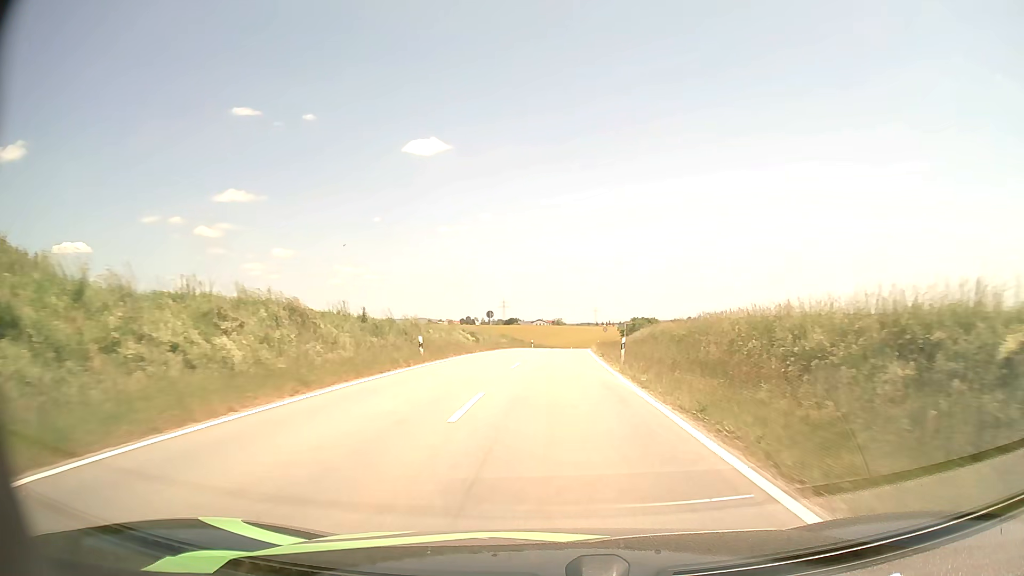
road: tertiary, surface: asphalt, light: Day
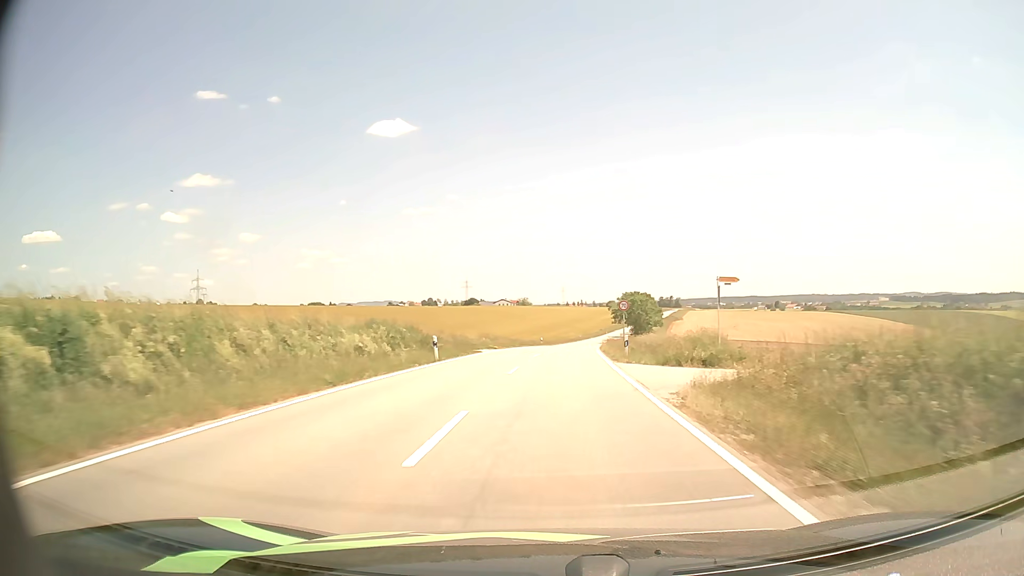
(+1.5, +52.4) m; +3°
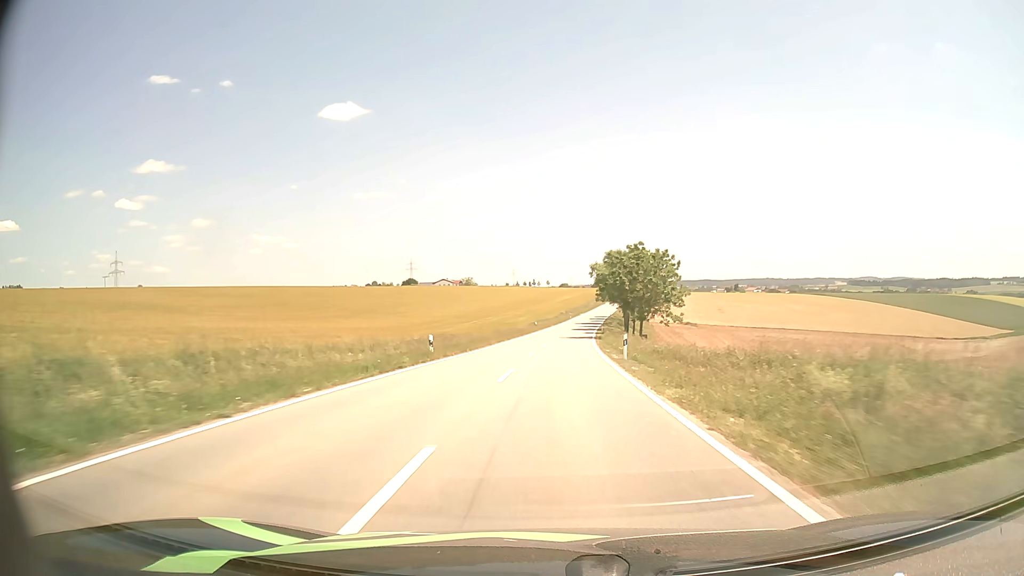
(+1.9, +52.4) m; +4°
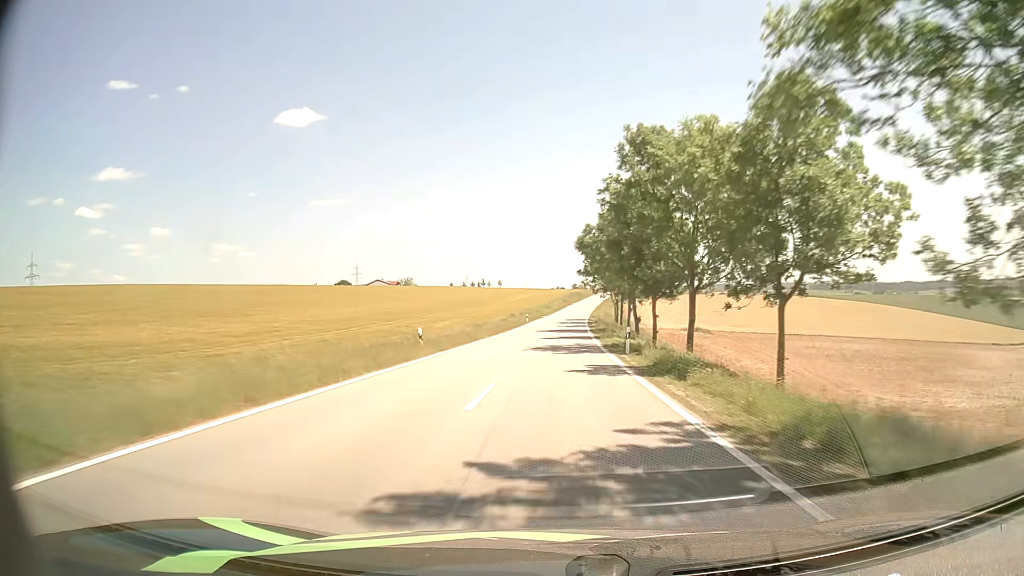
(+1.7, +54.5) m; +4°
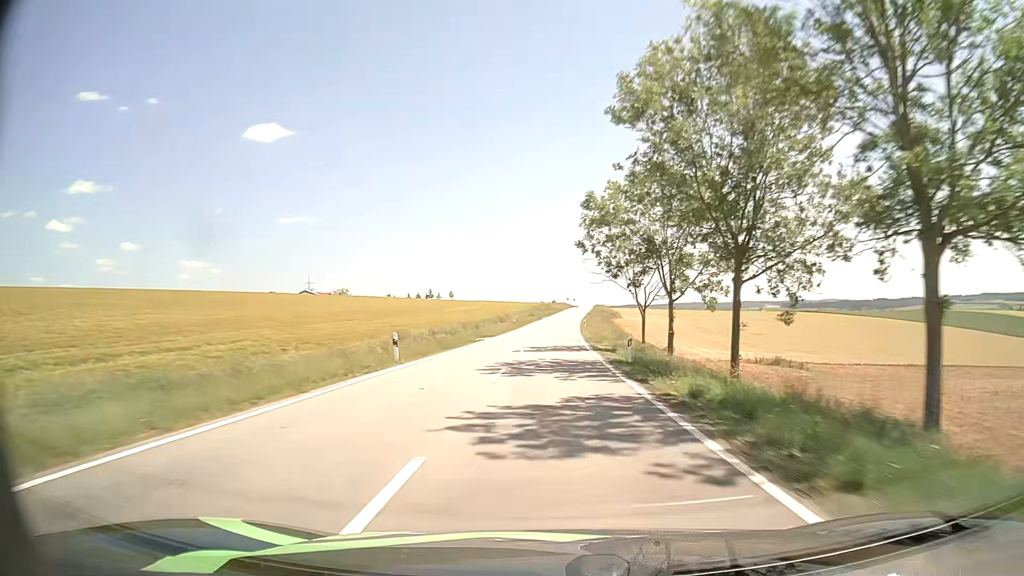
(+1.6, +56.9) m; +3°
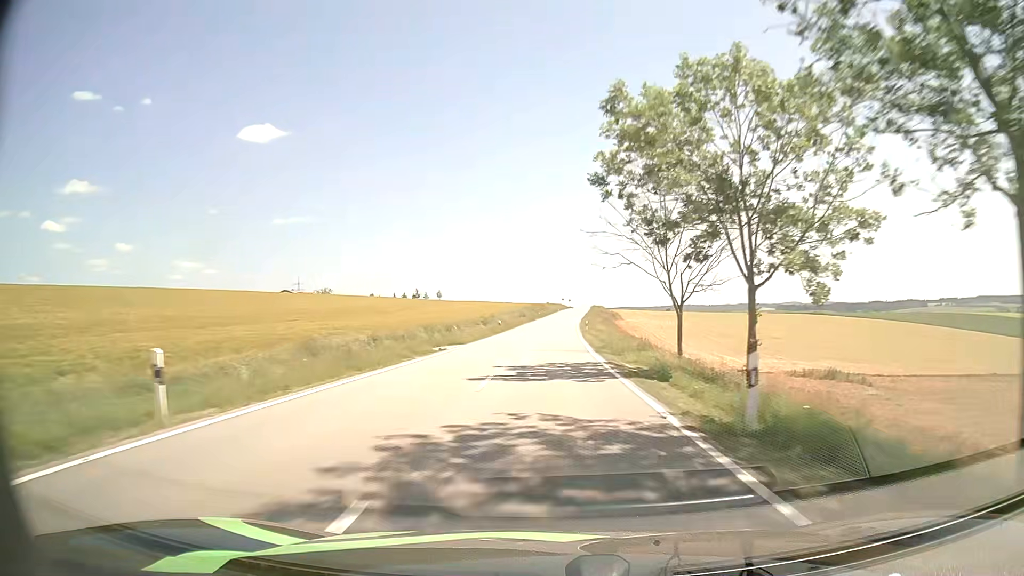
(0.0, +14.3) m; 0°
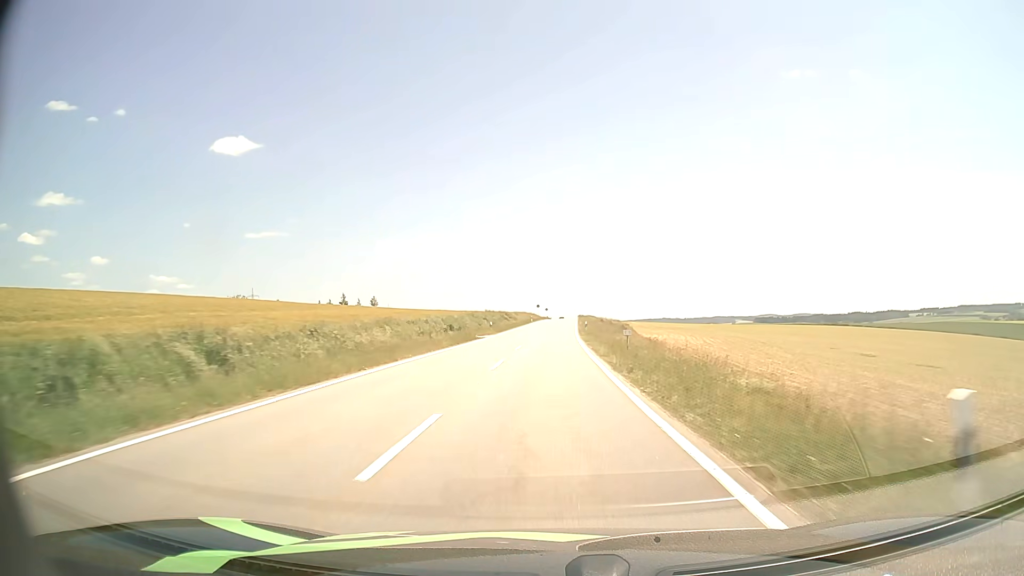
(+0.8, +56.9) m; +2°
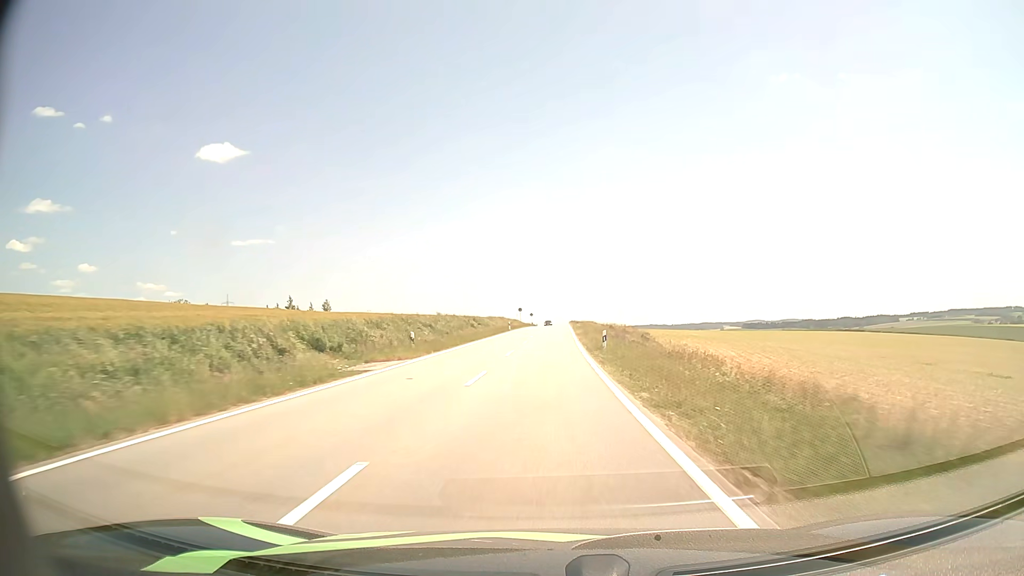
(+0.3, +28.0) m; +1°
(0, +10) (0, +20) (0, +30) (+1, +40) (+1, +50) (+1, +60) (+1, +70) (+1, +80) (+1, +90) (+2, +100) m
